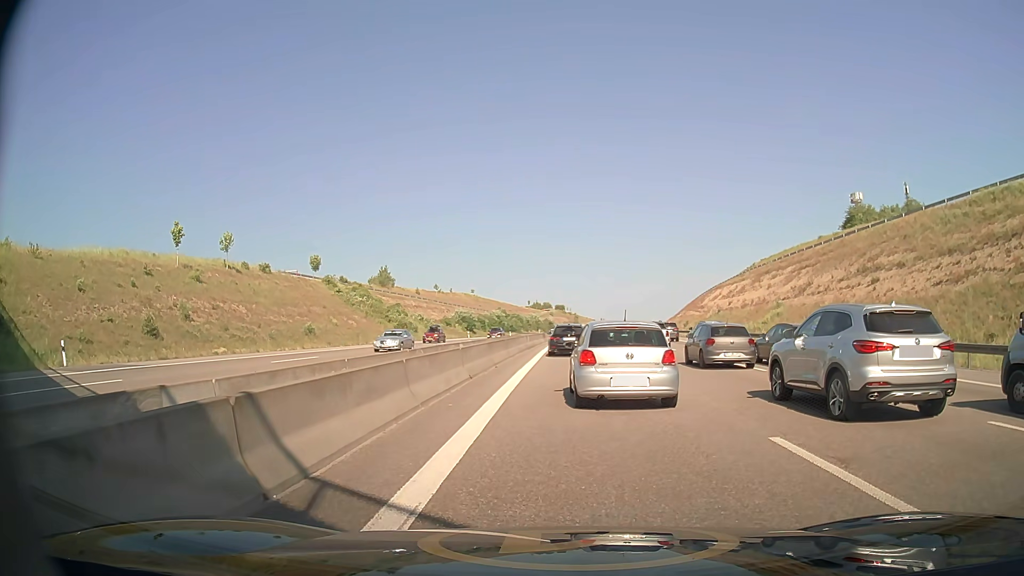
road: motorway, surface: asphalt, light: Day
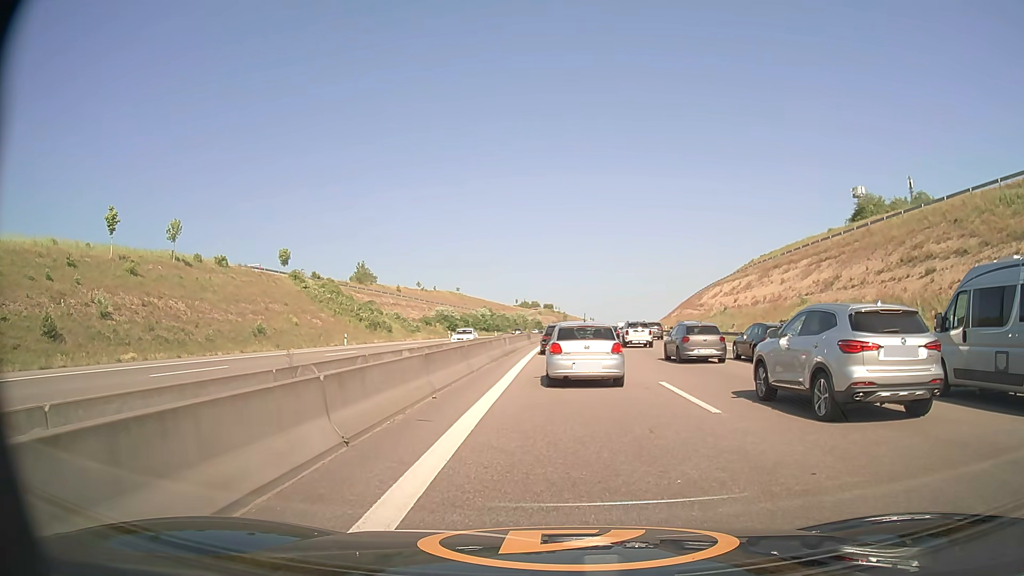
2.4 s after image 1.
(0.0, +9.7) m; 0°
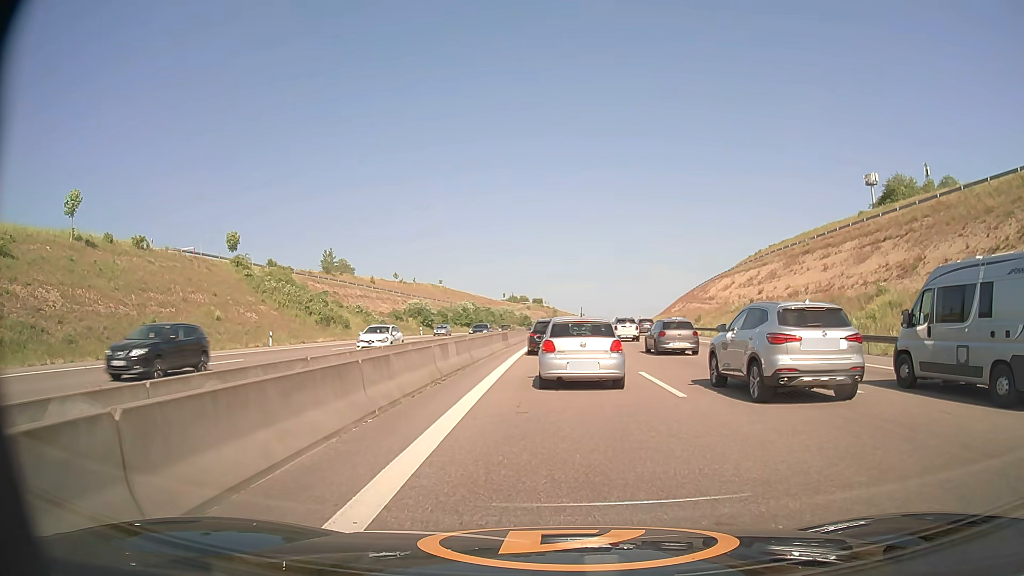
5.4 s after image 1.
(+0.2, +15.7) m; +1°
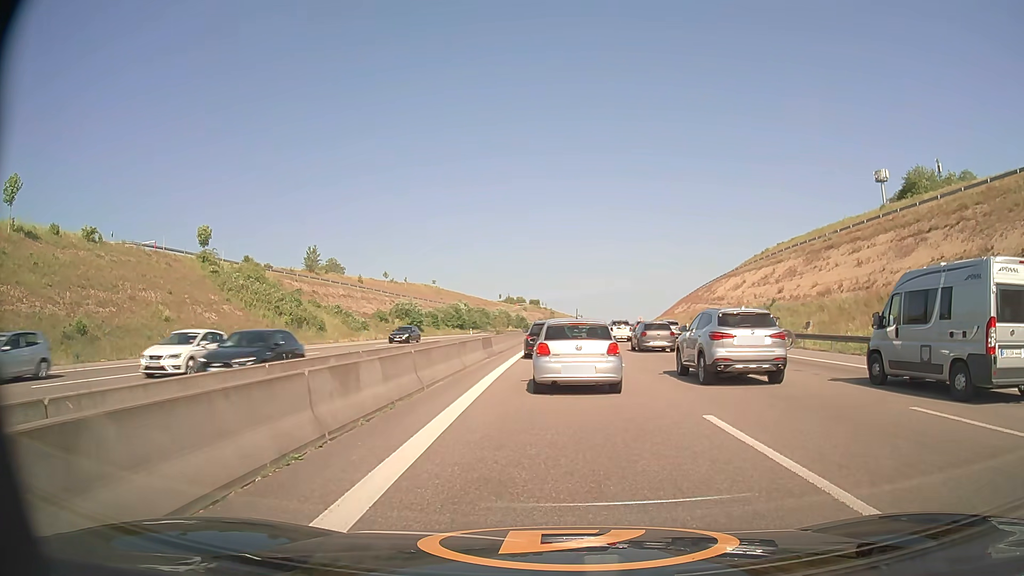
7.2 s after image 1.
(+0.1, +8.0) m; +1°
(0, +10) (0, +20) (0, +30) (0, +40) (0, +50) (0, +60) (0, +70) (+1, +80) (+1, +90) (+1, +100) m
